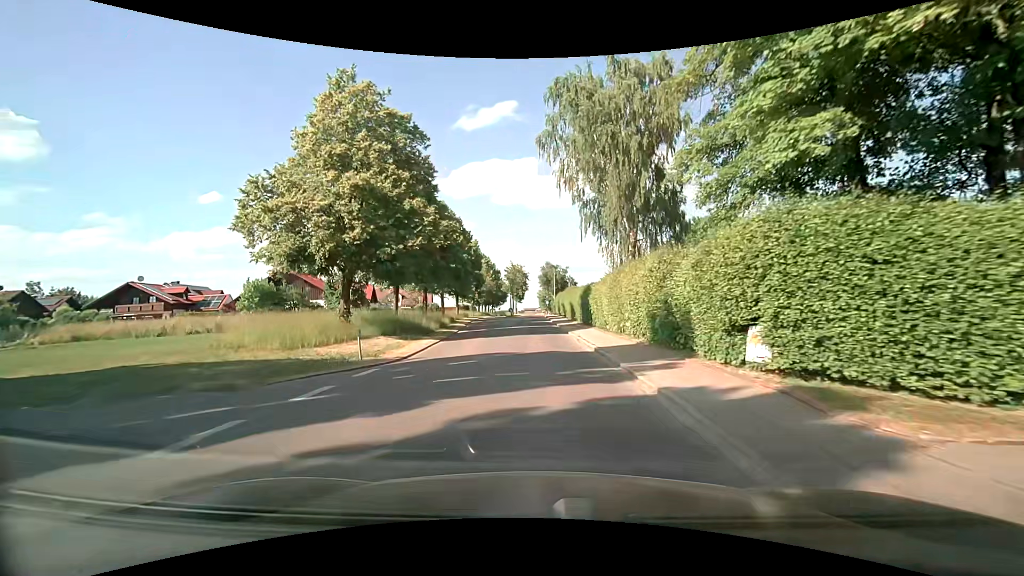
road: secondary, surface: asphalt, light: Day
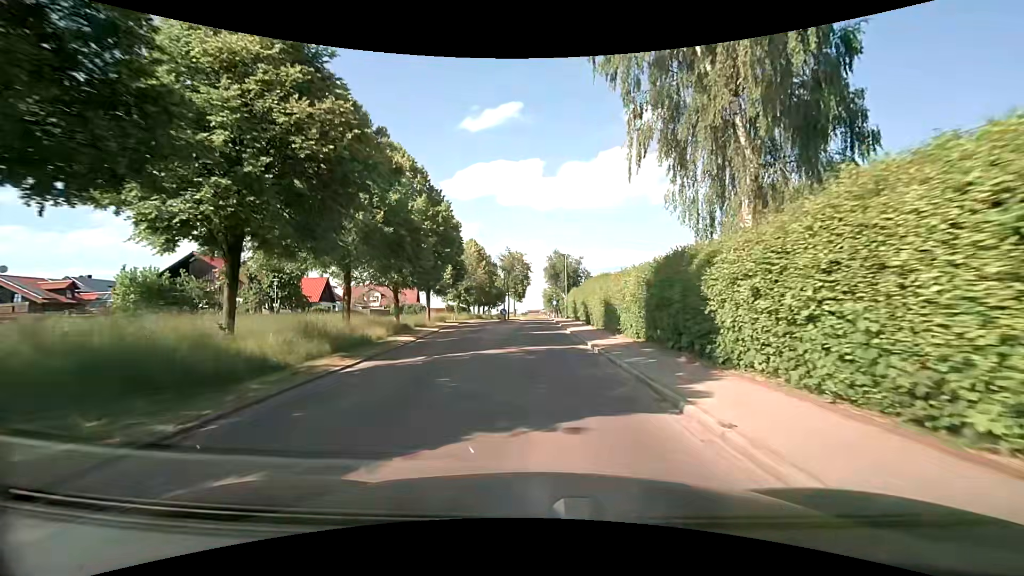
(-0.4, +20.5) m; 0°
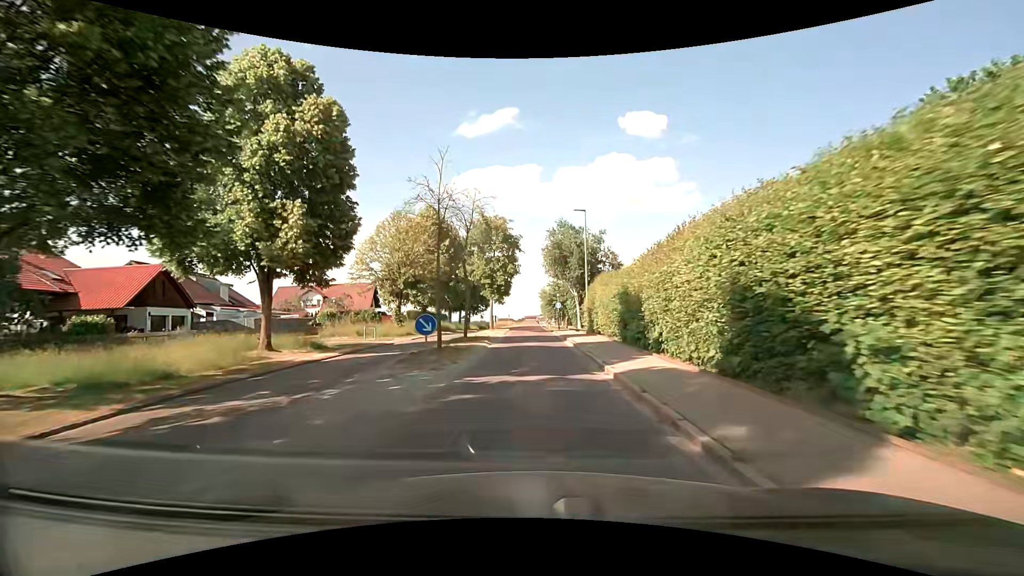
(-0.1, +27.8) m; 0°
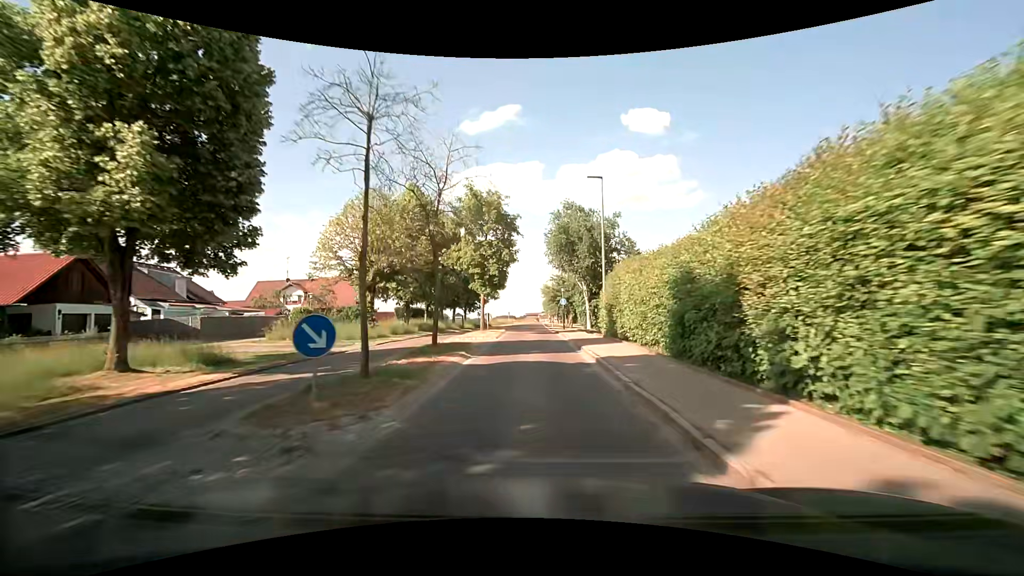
(0.0, +7.1) m; 0°
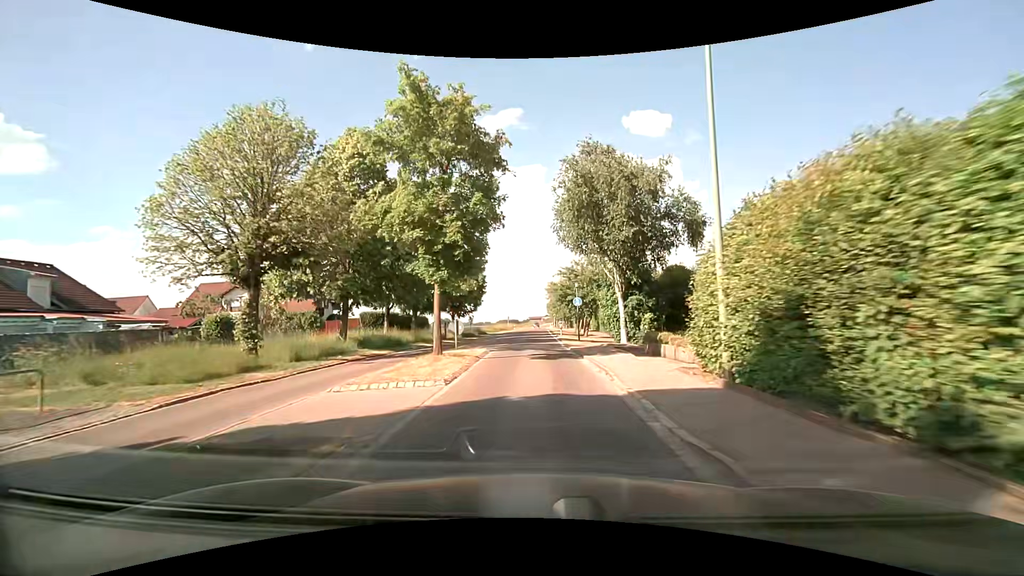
(0.0, +14.2) m; 0°
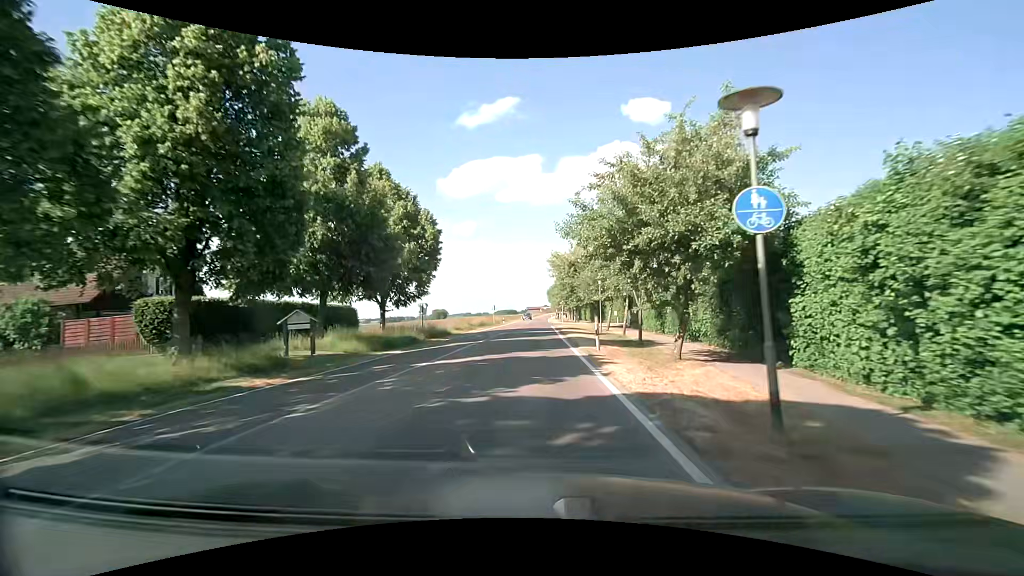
(-0.1, +29.2) m; 0°
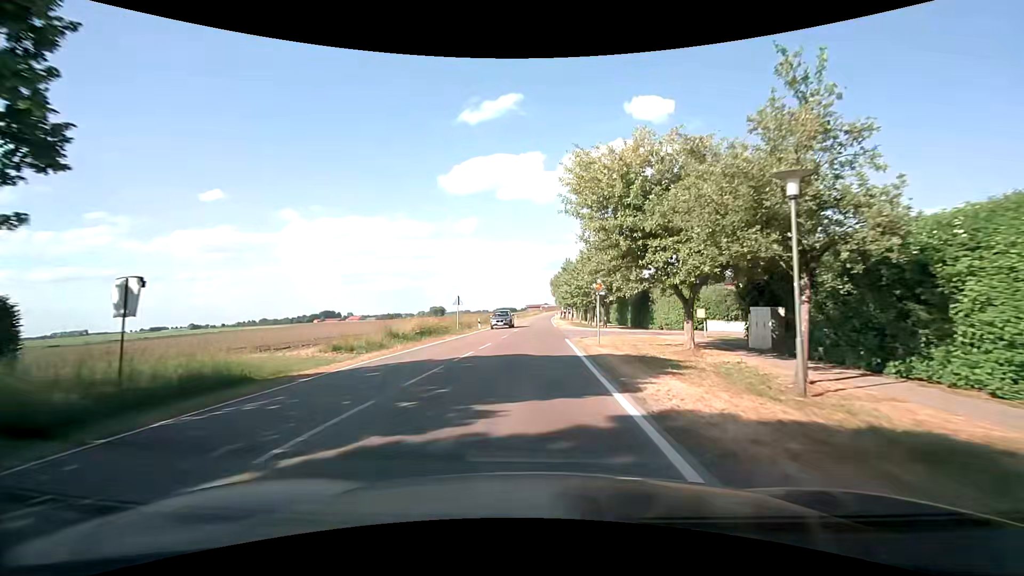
(+0.1, +30.3) m; 0°
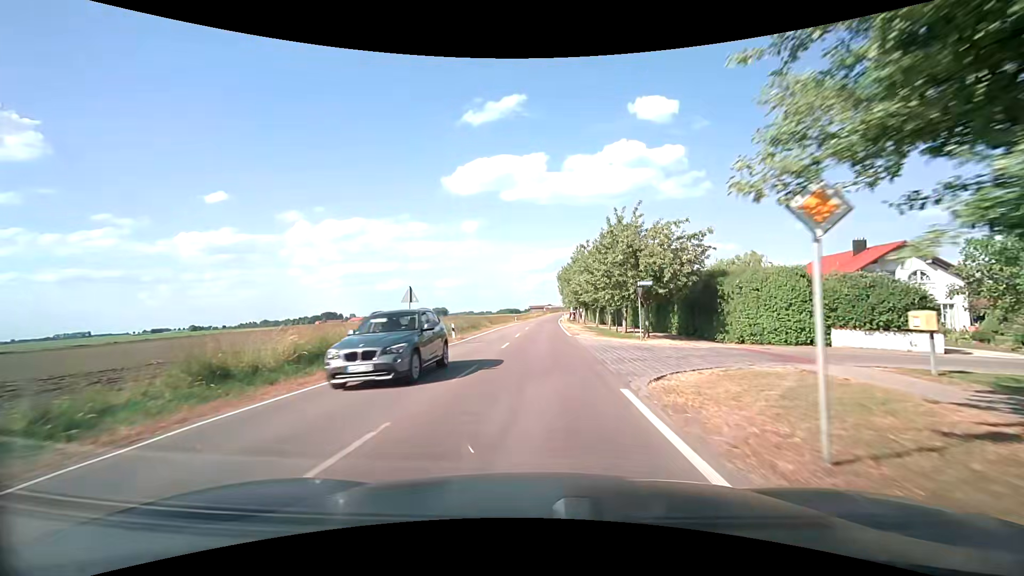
(+0.1, +15.2) m; 0°
(0, +10) (0, +20) (0, +30) (0, +40) (+1, +50) (+1, +60) (+1, +70) (+2, +80) (+2, +90) (+3, +100) m
